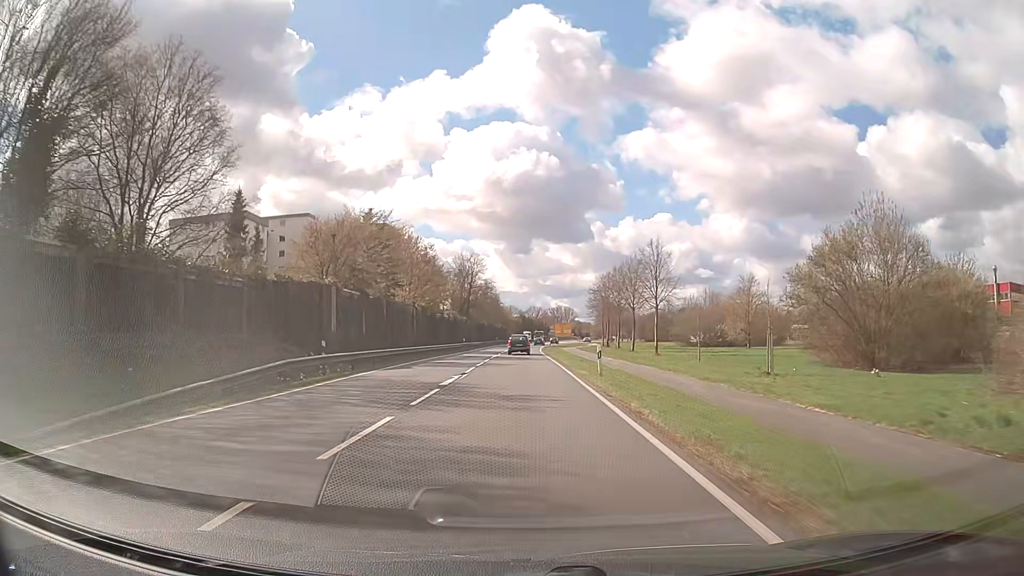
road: primary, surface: asphalt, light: Day
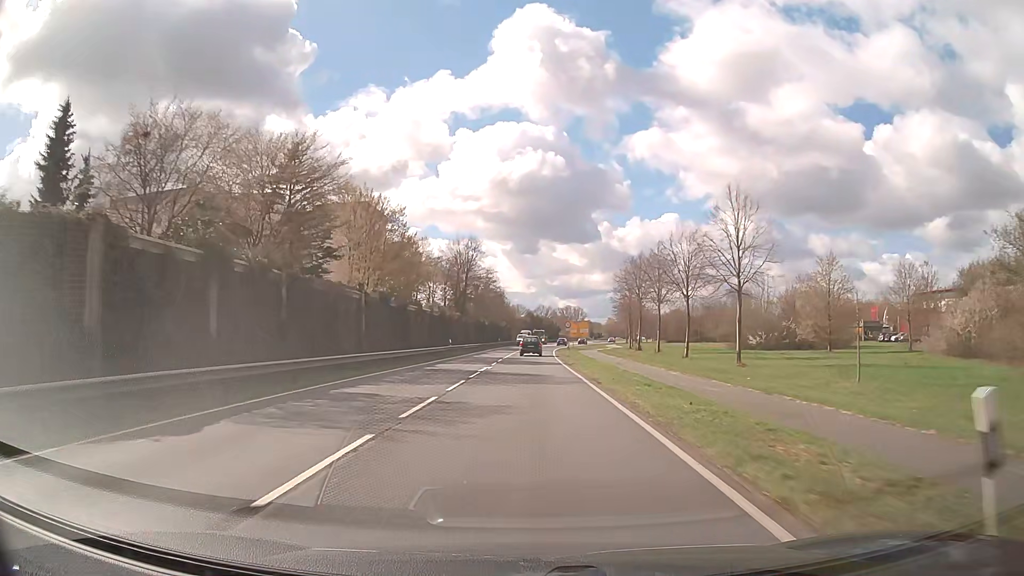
(-0.1, +20.4) m; -1°
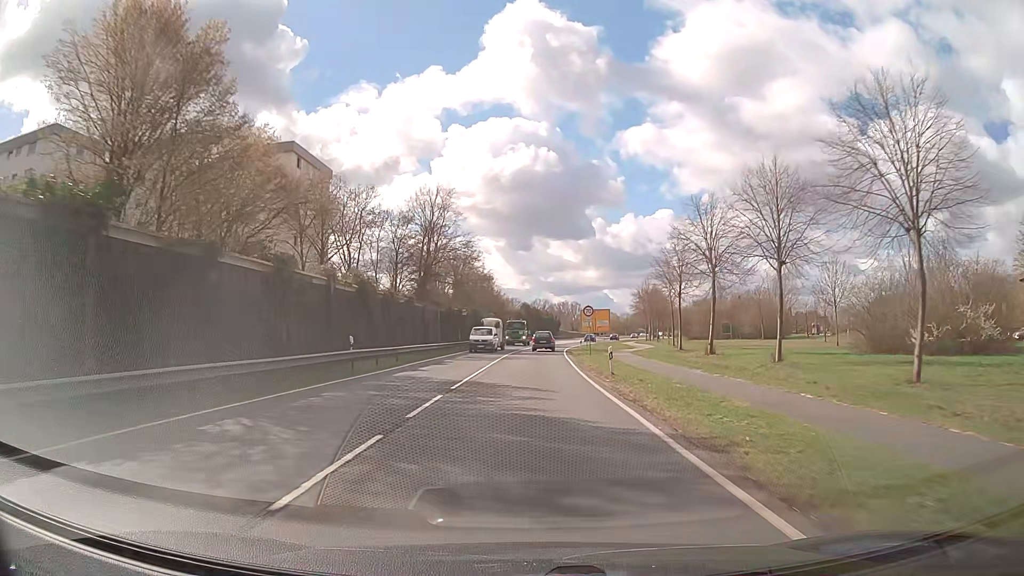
(0.0, +30.6) m; 0°
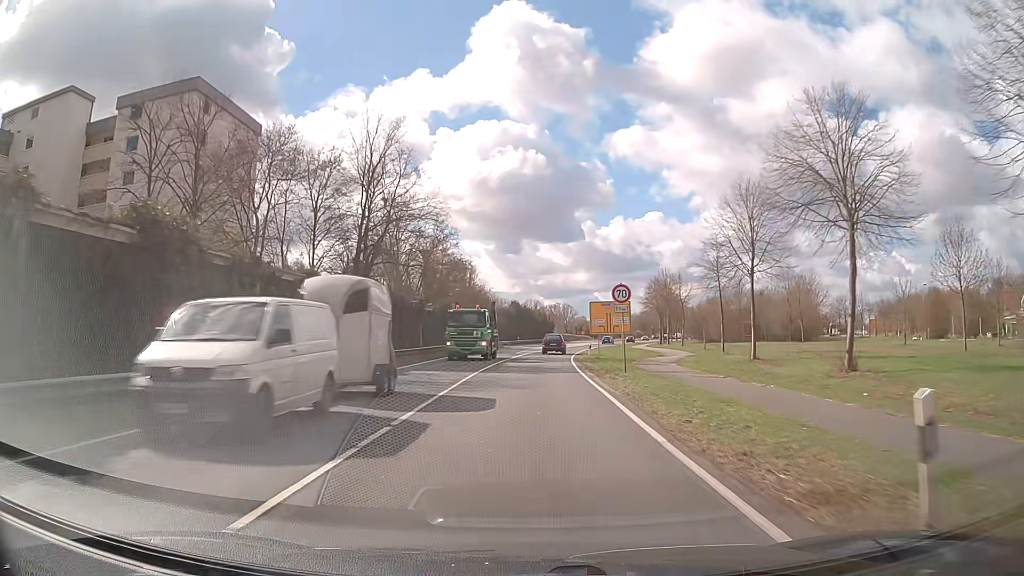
(+0.1, +20.6) m; +1°
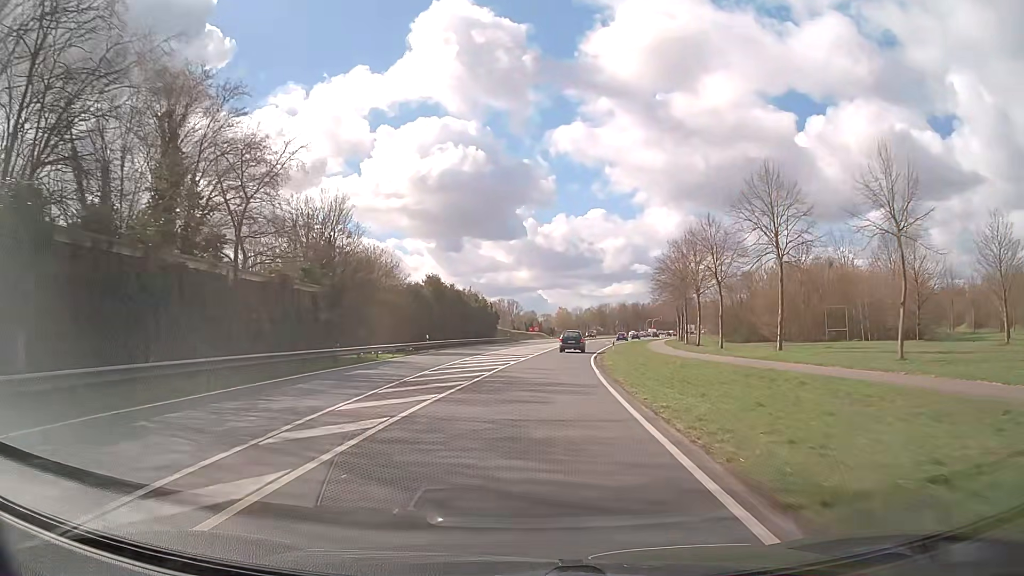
(+1.7, +52.2) m; +5°
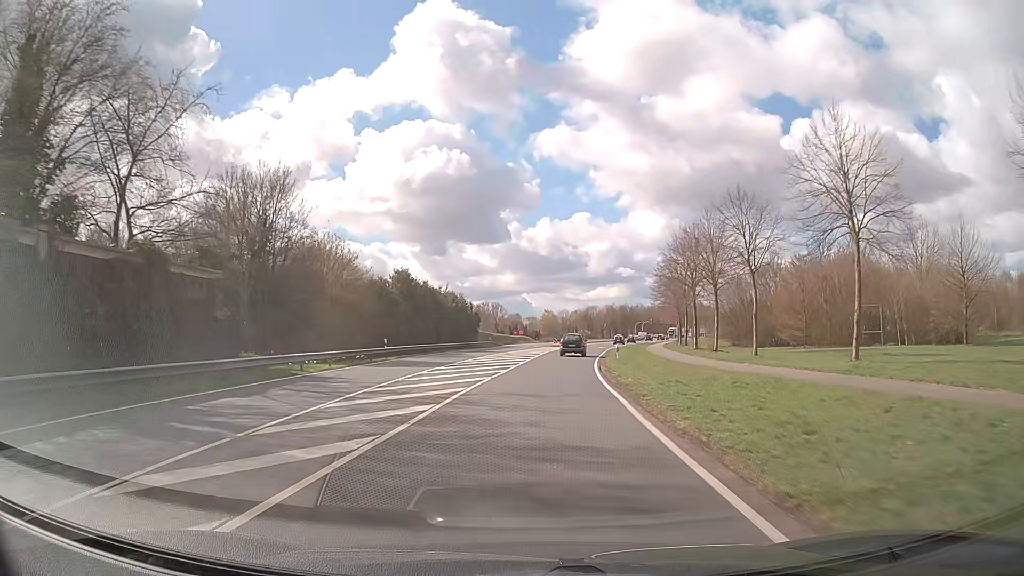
(+0.1, +10.3) m; +1°
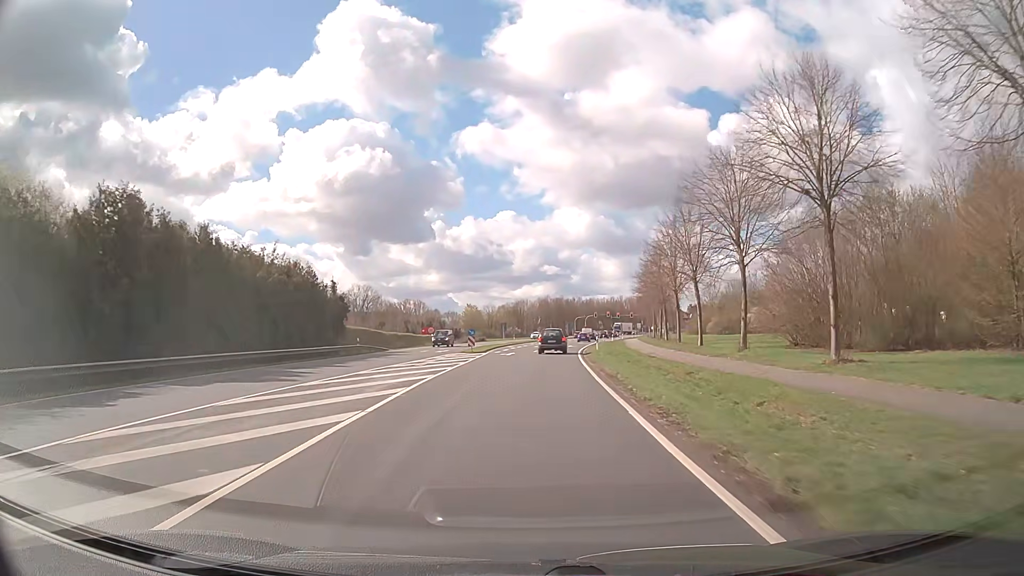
(+2.3, +40.2) m; +6°
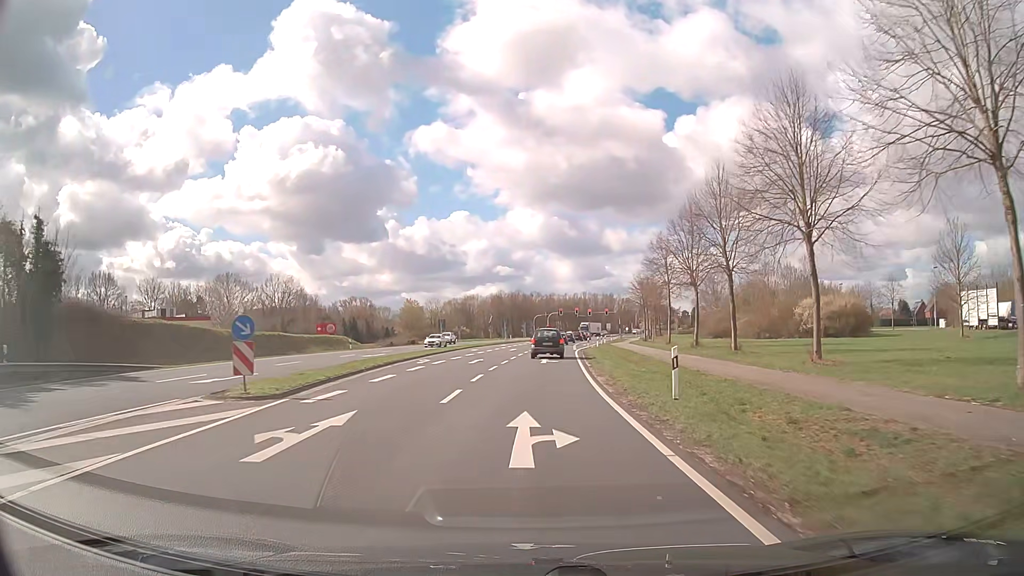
(+1.1, +36.1) m; +4°
(0, +10) (0, +20) (+1, +30) (+1, +40) (+2, +50) (+2, +60) (+3, +70) (+4, +80) (+4, +90) (+5, +100) m
